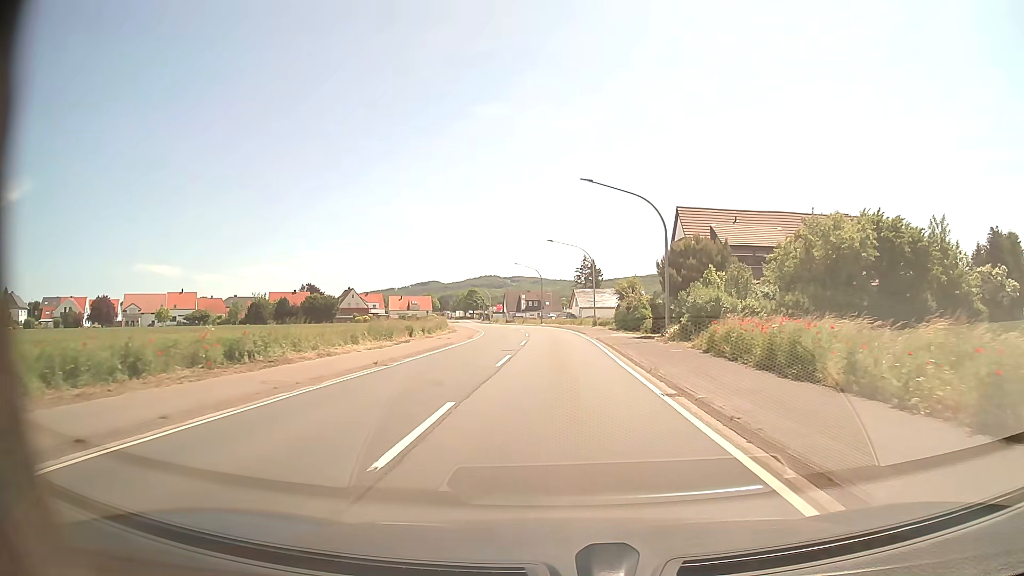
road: primary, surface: asphalt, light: Day
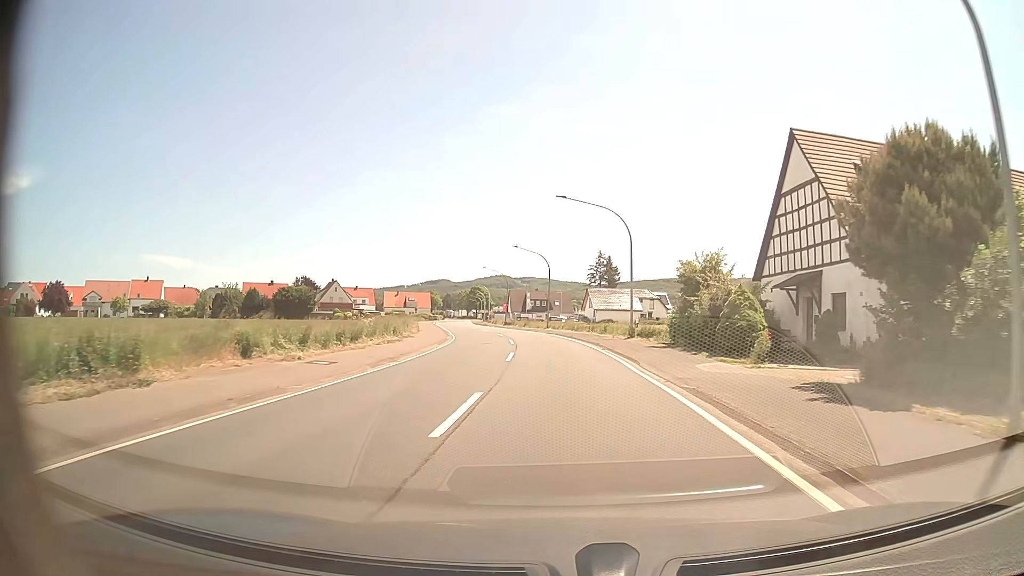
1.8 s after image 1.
(-0.2, +22.8) m; -1°
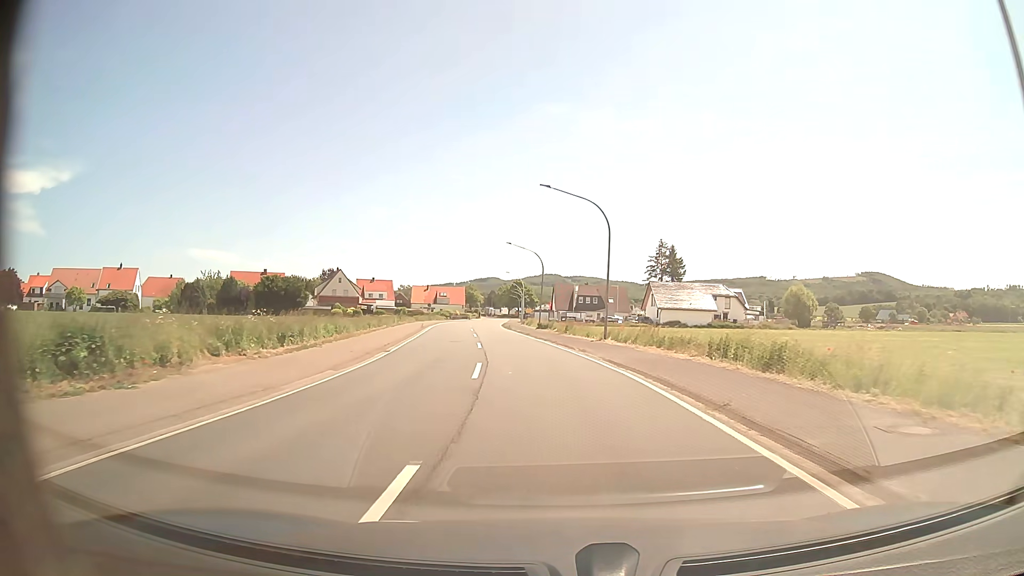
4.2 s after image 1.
(-0.7, +30.4) m; -4°
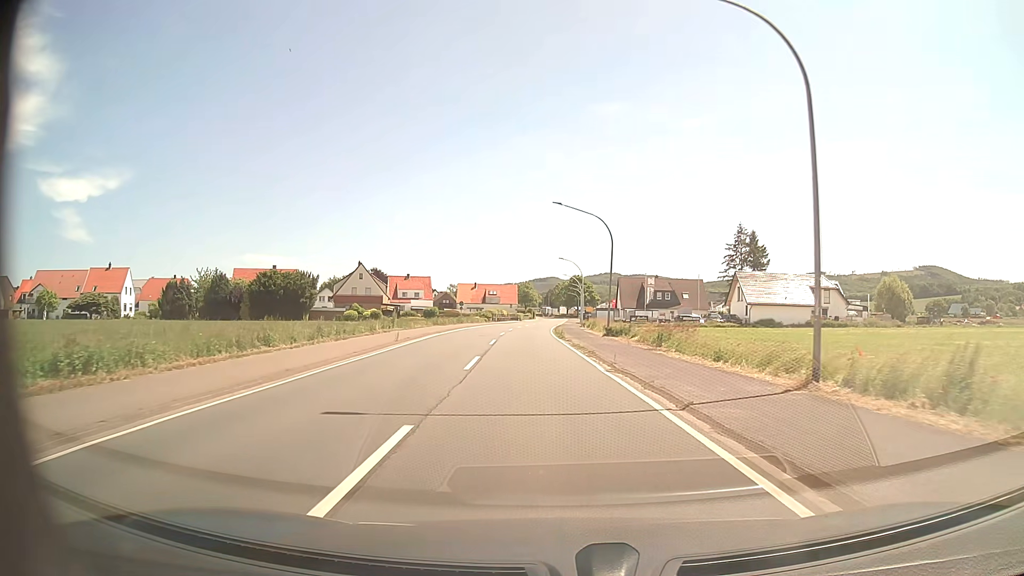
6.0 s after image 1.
(-1.0, +22.8) m; -5°
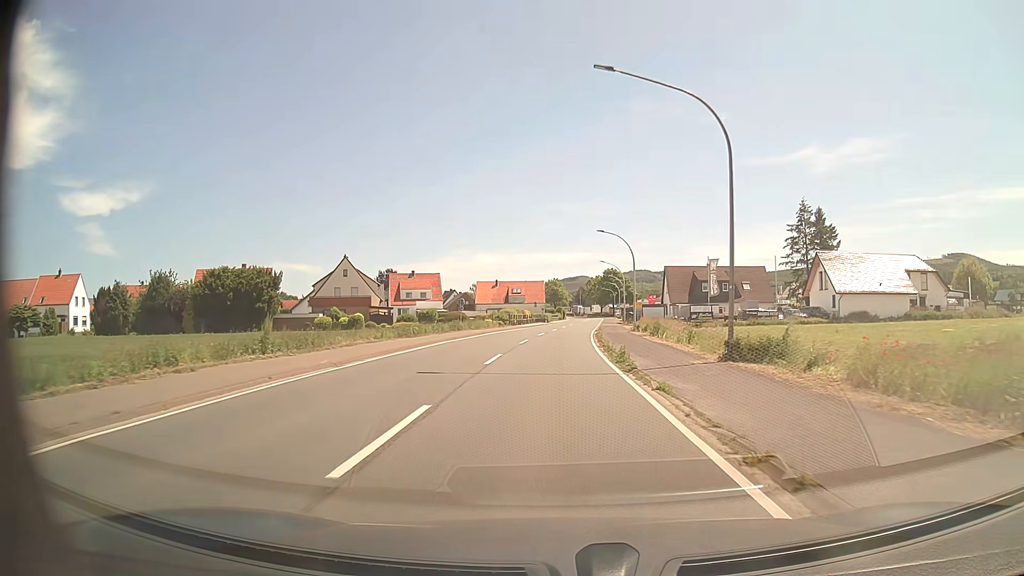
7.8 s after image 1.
(-0.7, +22.9) m; -2°
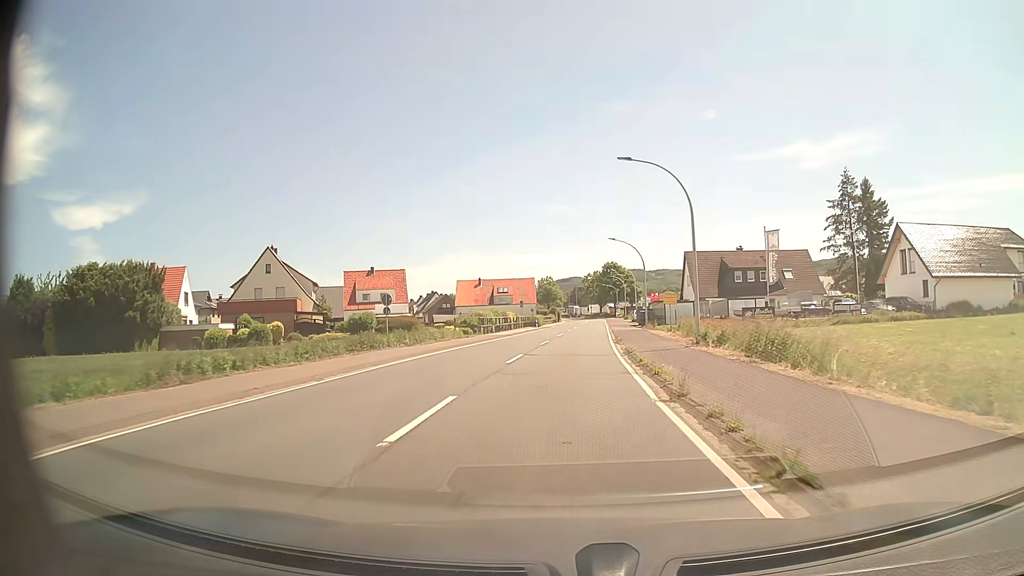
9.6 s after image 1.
(0.0, +22.9) m; 0°
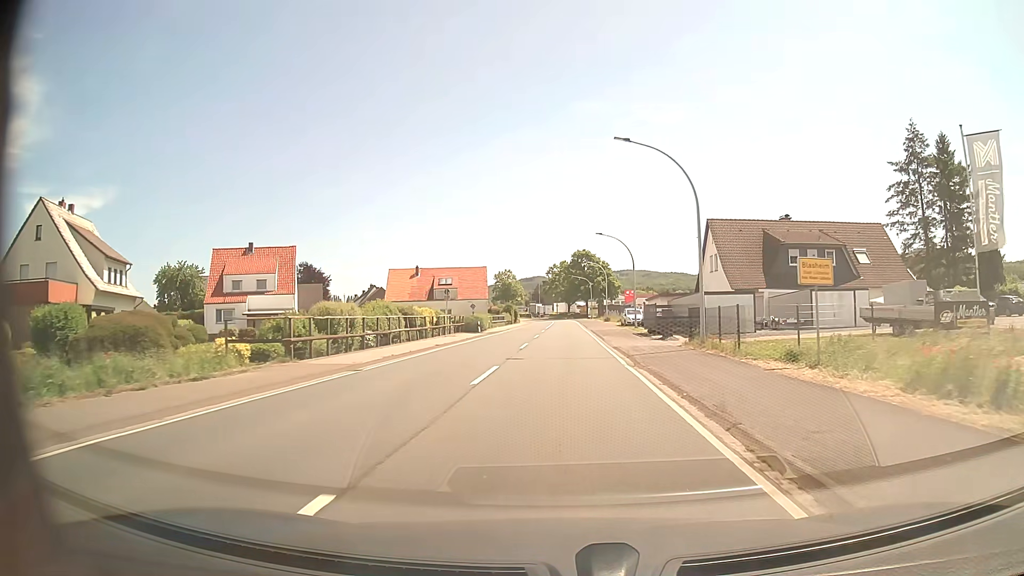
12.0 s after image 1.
(+0.8, +30.5) m; +3°
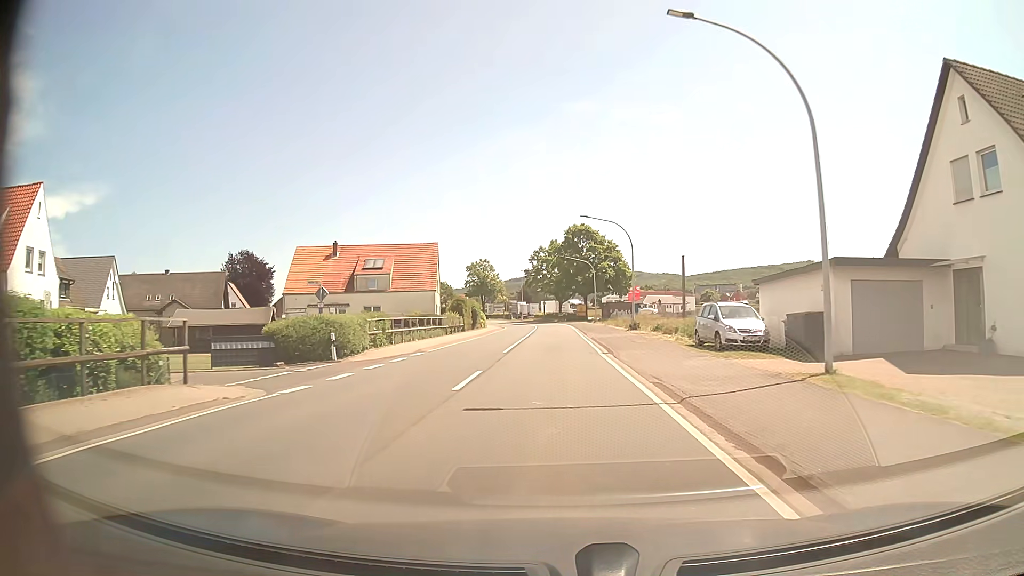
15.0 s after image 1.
(+0.5, +38.1) m; +1°
(0, +10) (0, +20) (0, +30) (0, +40) (0, +50) (-1, +60) (-1, +70) (-2, +80) (-3, +90) (-6, +100) m
